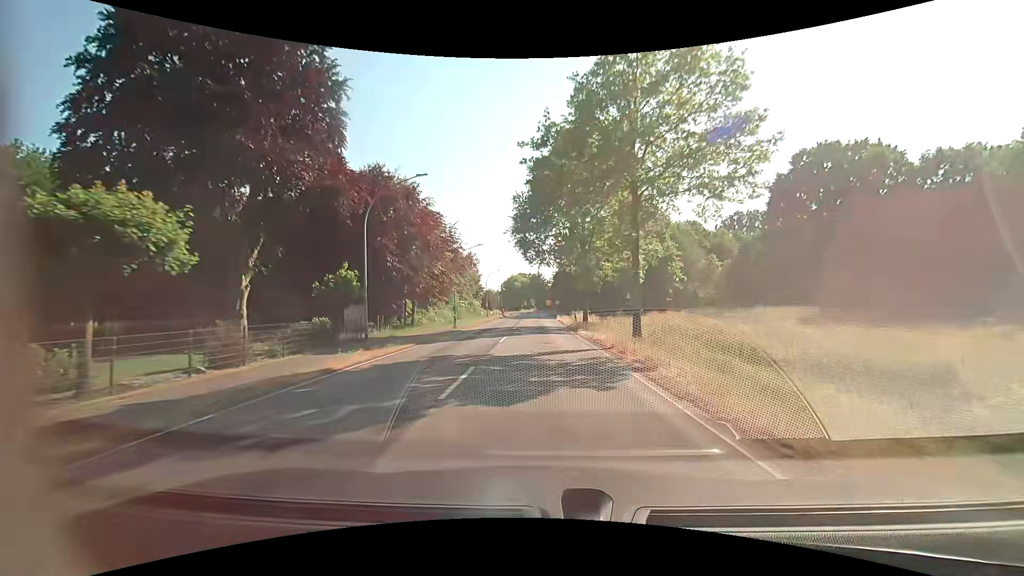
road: secondary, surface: asphalt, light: Day
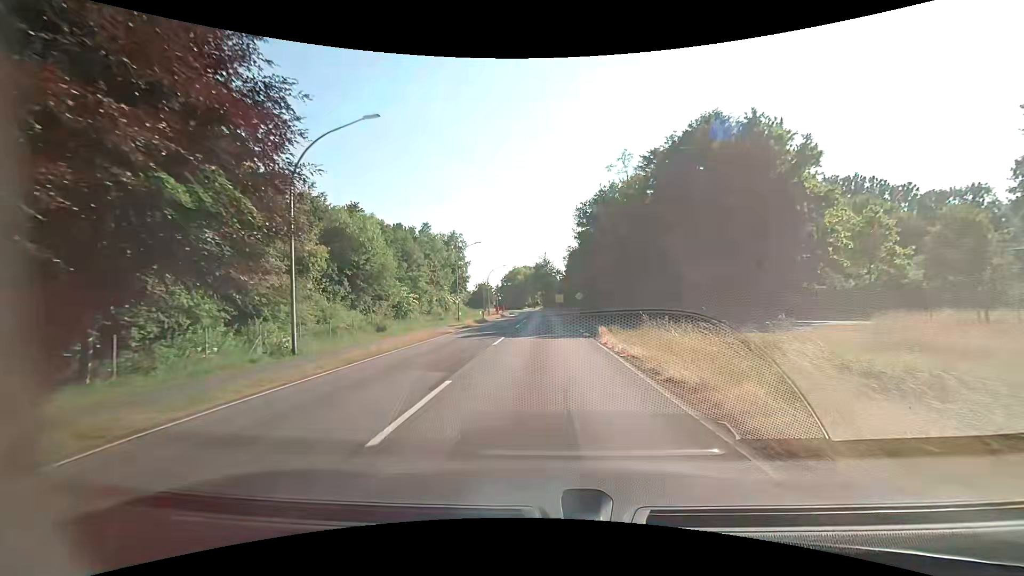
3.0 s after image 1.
(-0.7, +38.8) m; -1°
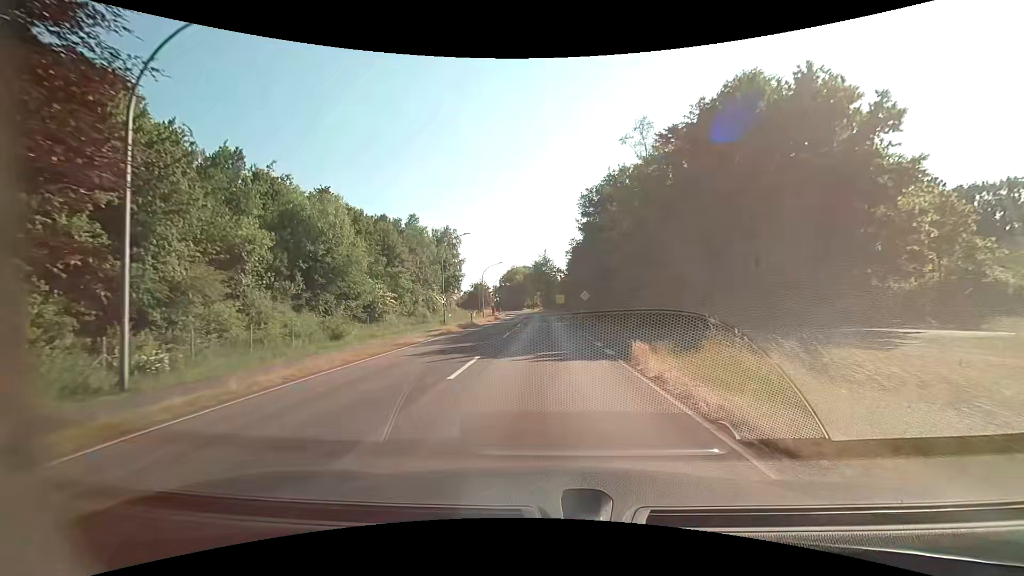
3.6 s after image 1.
(-0.1, +7.8) m; 0°
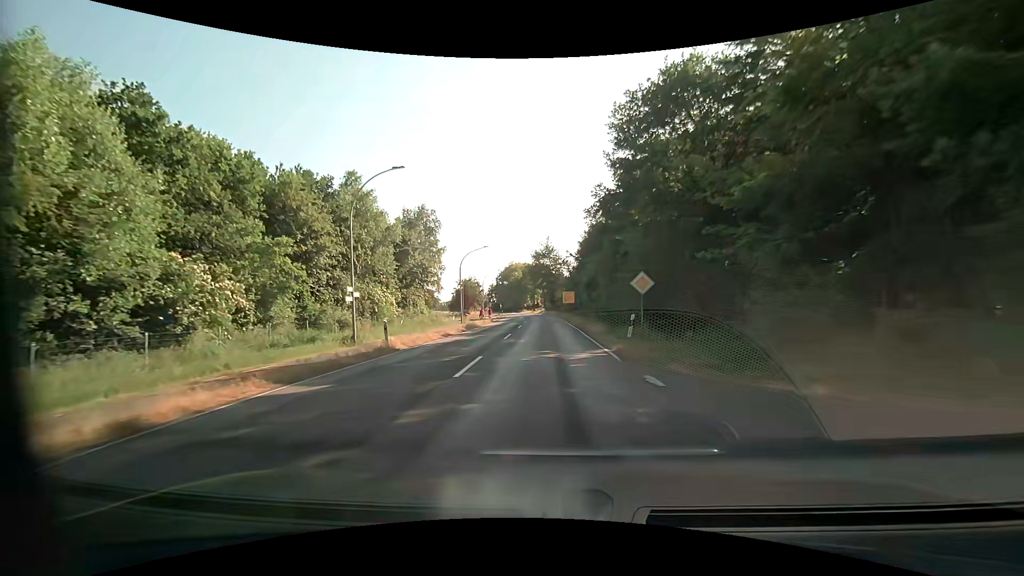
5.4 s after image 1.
(-0.1, +23.7) m; 0°
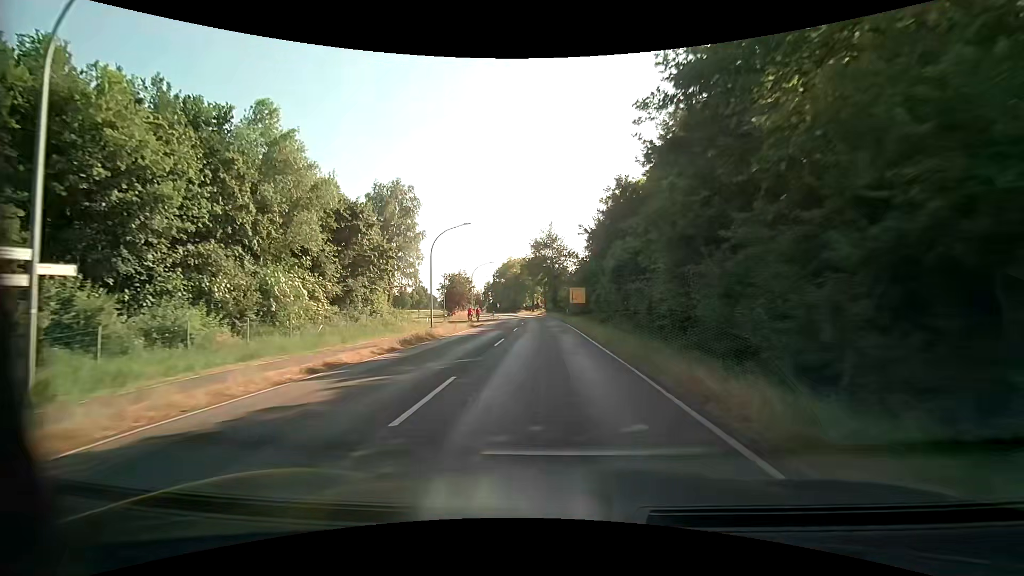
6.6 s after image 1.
(0.0, +16.1) m; 0°
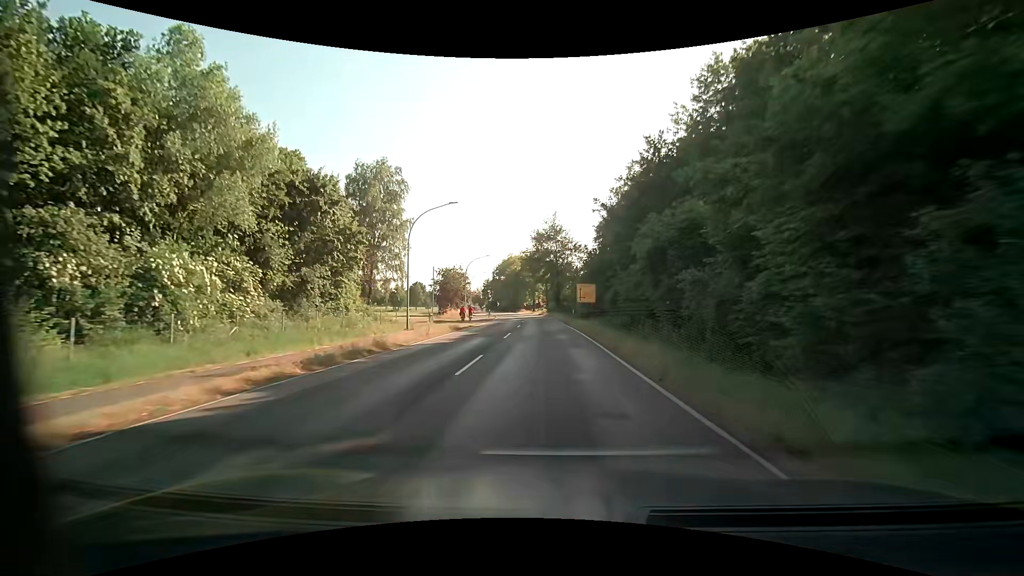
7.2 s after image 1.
(0.0, +8.1) m; 0°
(0, +10) (0, +20) (0, +30) (0, +40) (-1, +50) (-1, +60) (-2, +70) (-2, +80) (-3, +90) (-5, +100) m
